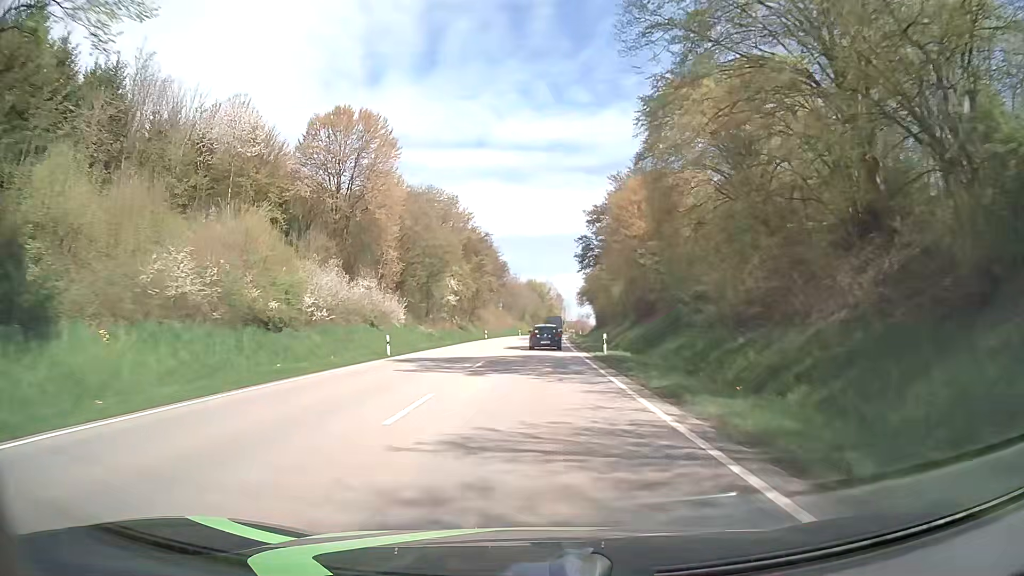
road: primary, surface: asphalt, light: Day
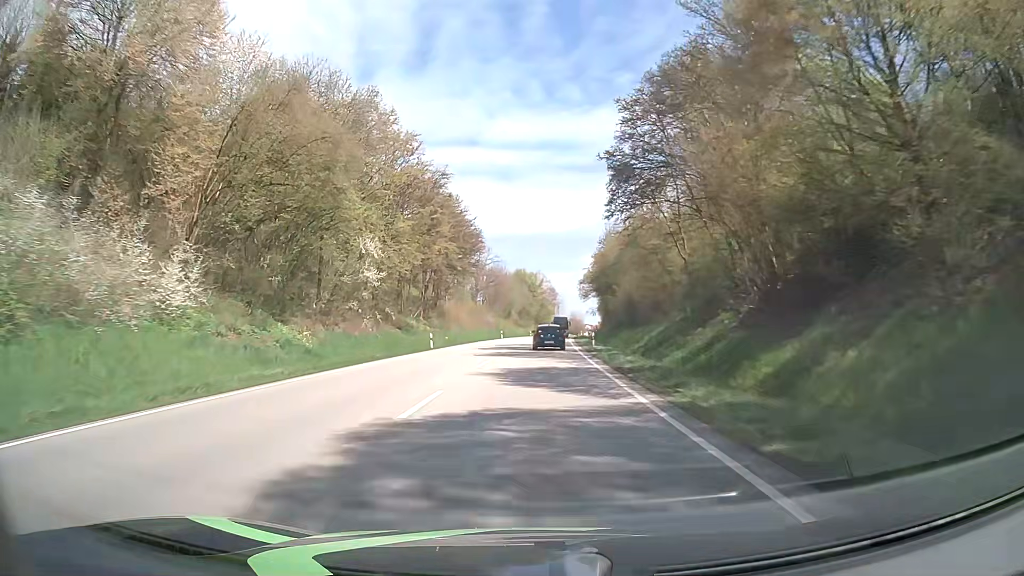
(+0.5, +35.4) m; 0°
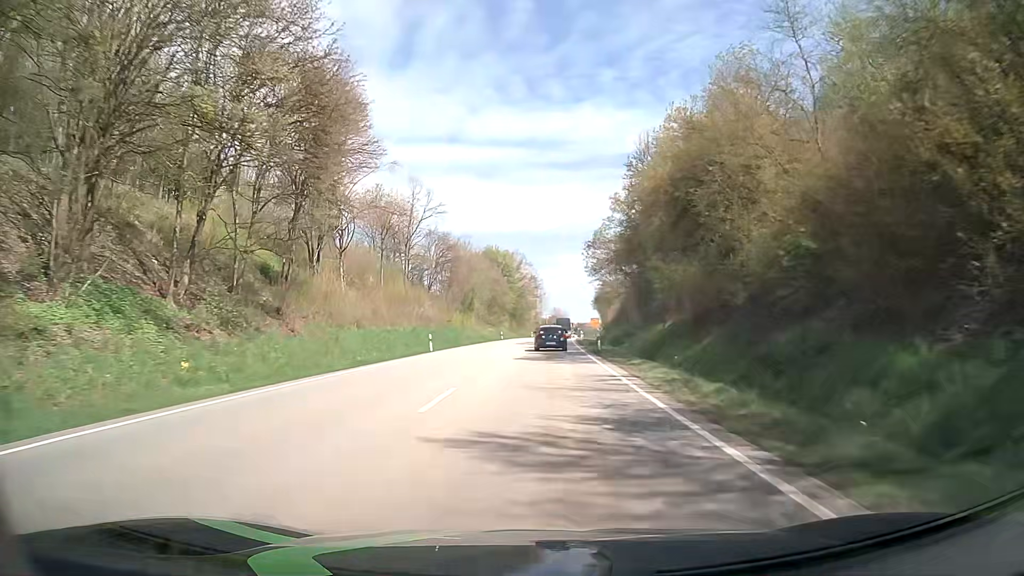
(+1.2, +47.4) m; +2°
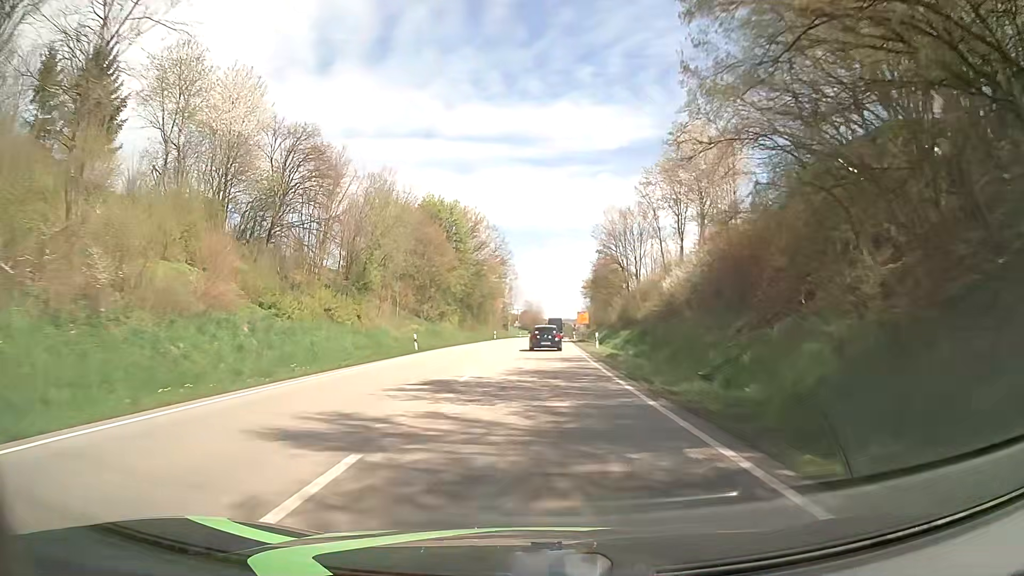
(+0.9, +47.9) m; +2°
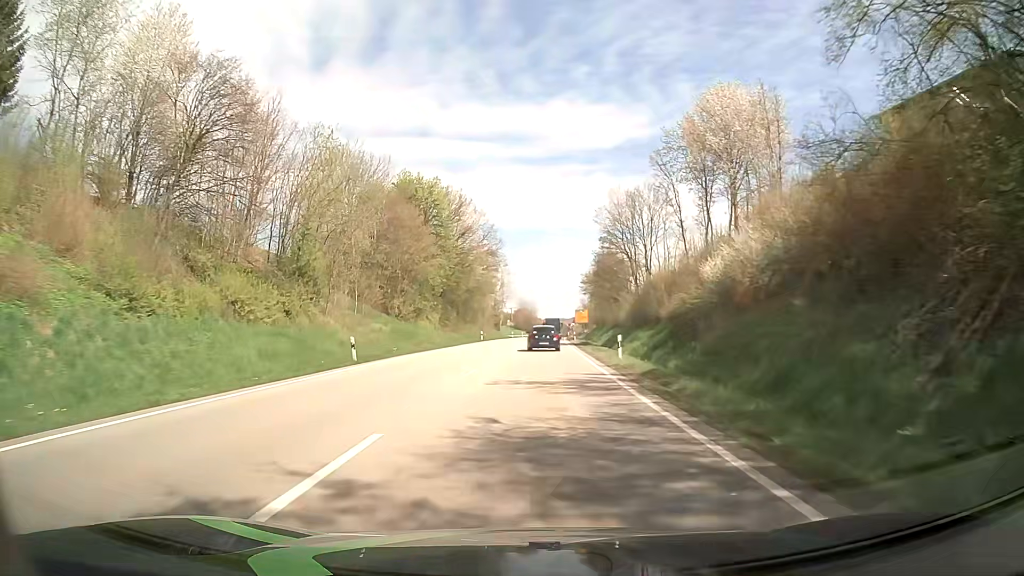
(+0.1, +12.1) m; +1°
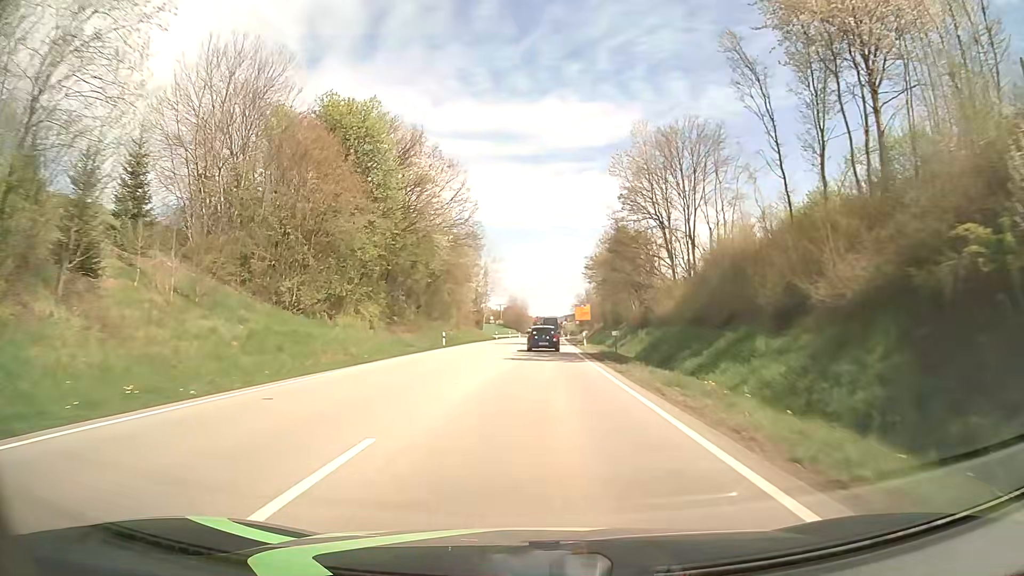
(+0.2, +24.3) m; +1°
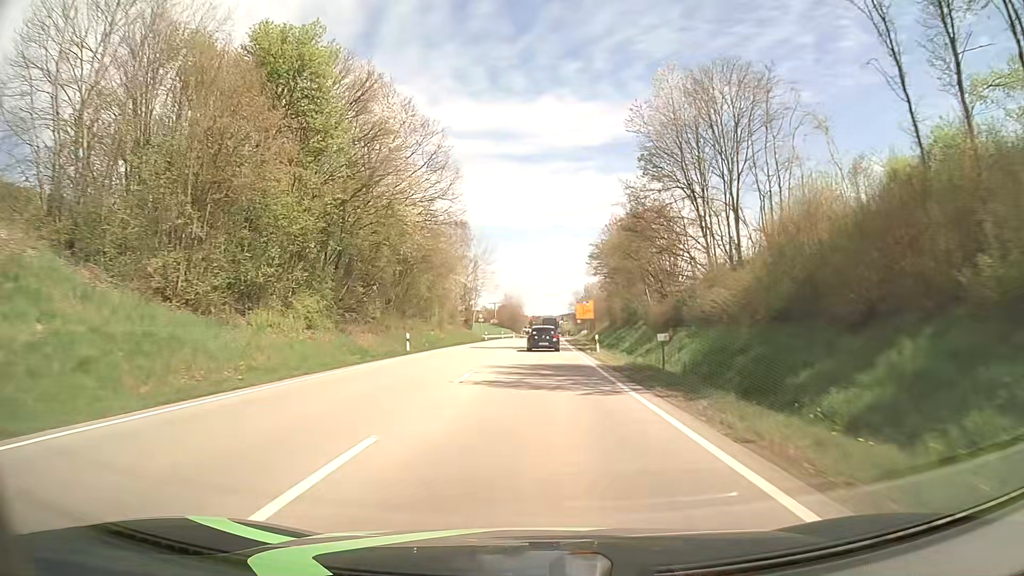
(0.0, +12.2) m; 0°
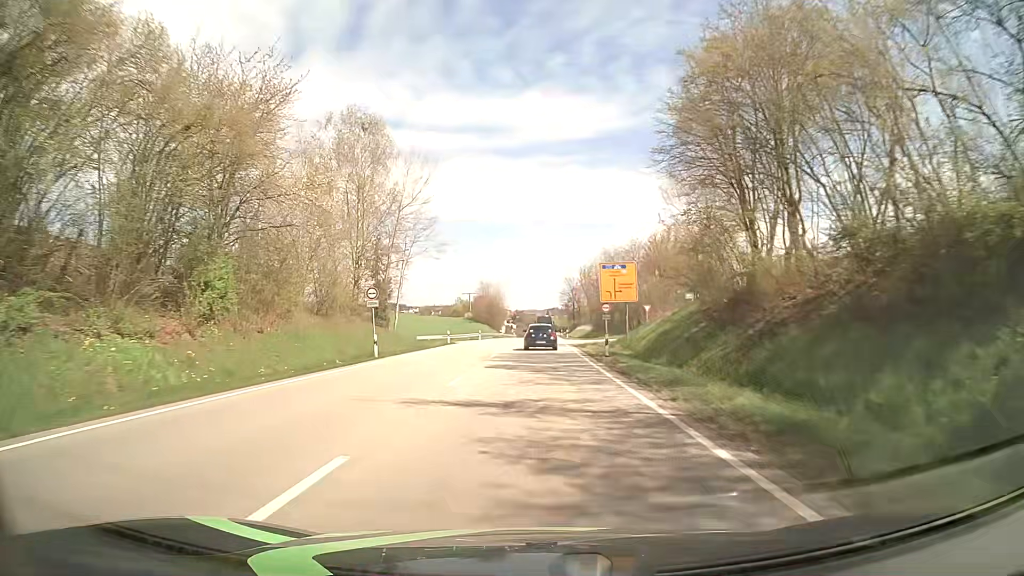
(+0.5, +48.9) m; +1°
(0, +10) (0, +20) (0, +30) (0, +40) (0, +50) (0, +60) (+1, +70) (+1, +80) (+1, +90) (+1, +100) m
